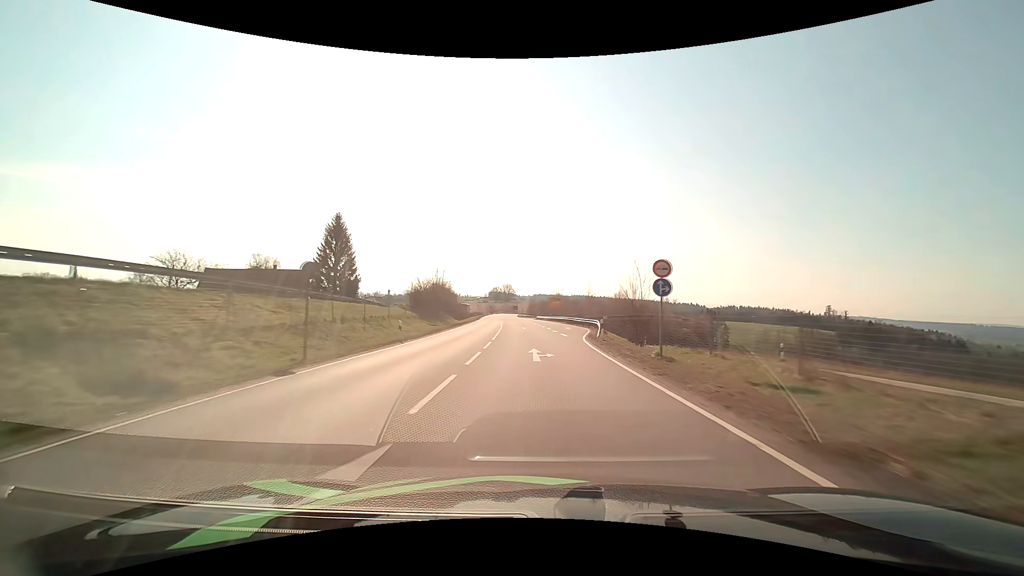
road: primary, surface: asphalt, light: Day
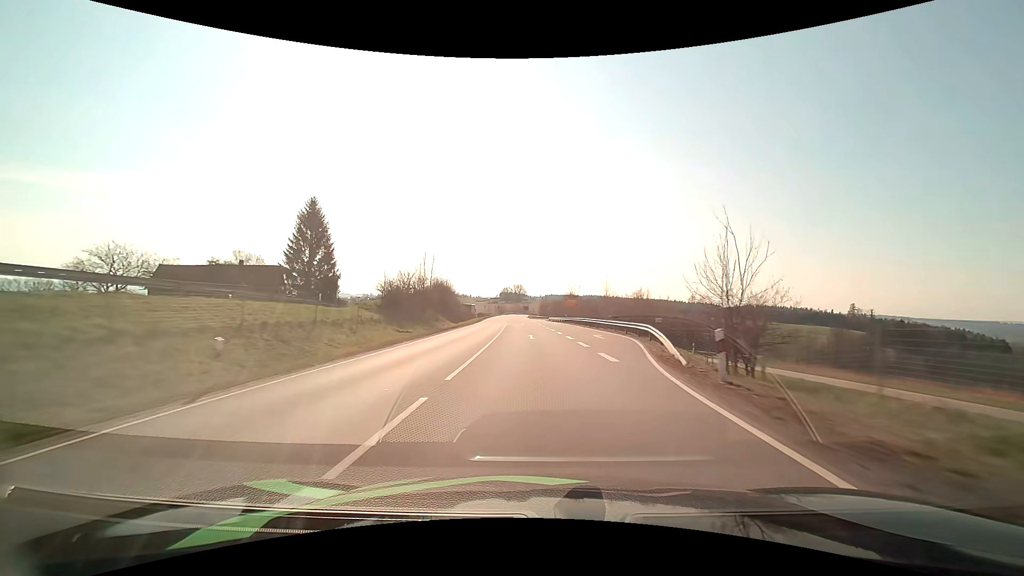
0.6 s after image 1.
(-0.2, +14.8) m; -1°
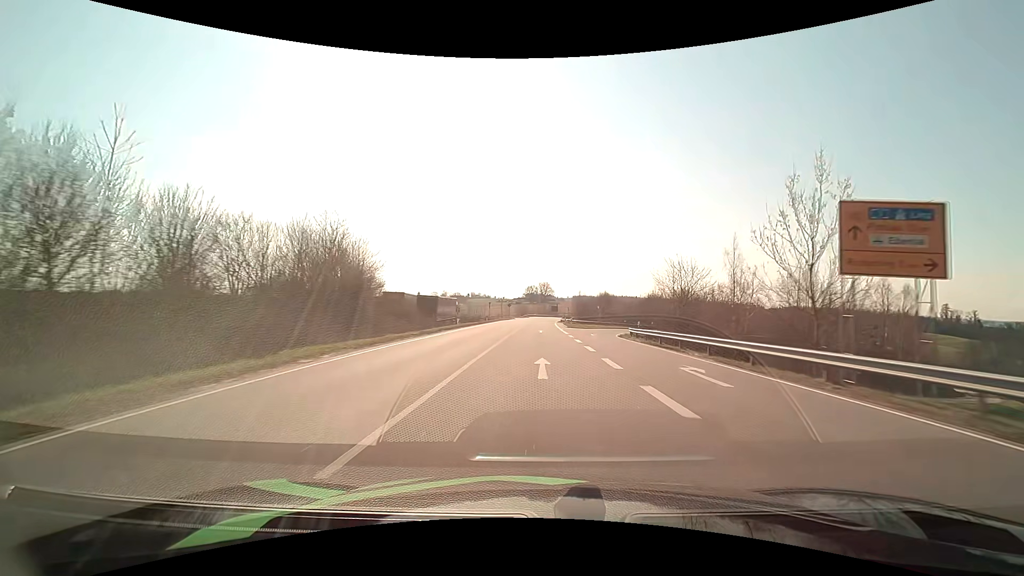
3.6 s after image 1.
(-2.8, +72.9) m; -3°
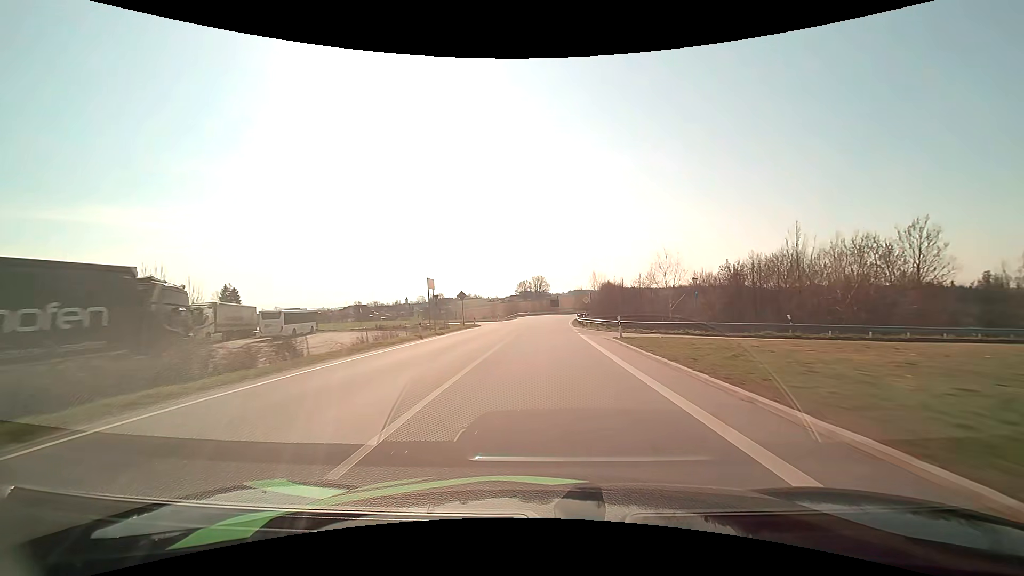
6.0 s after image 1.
(+0.1, +57.3) m; 0°
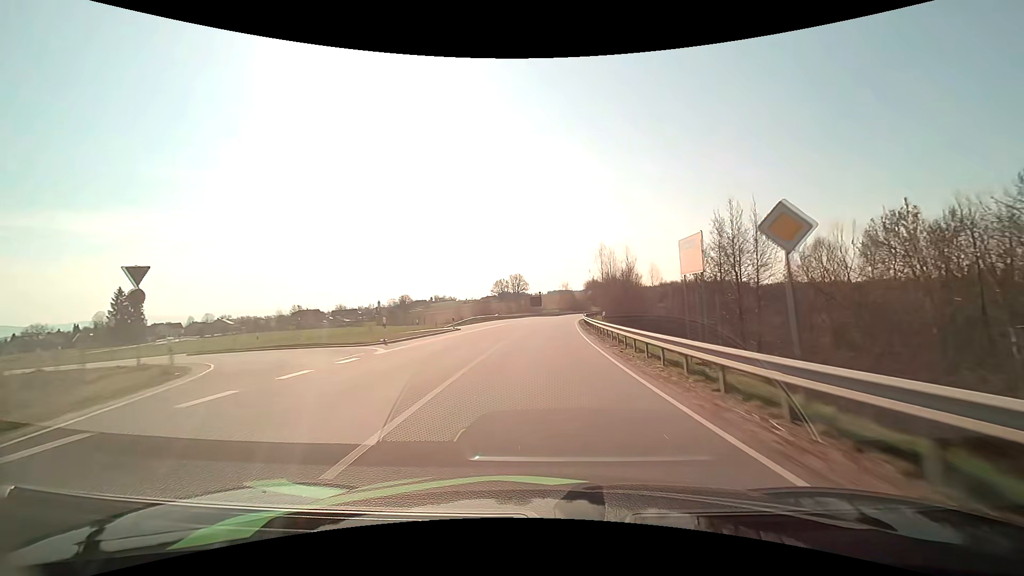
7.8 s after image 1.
(+0.7, +43.2) m; +2°
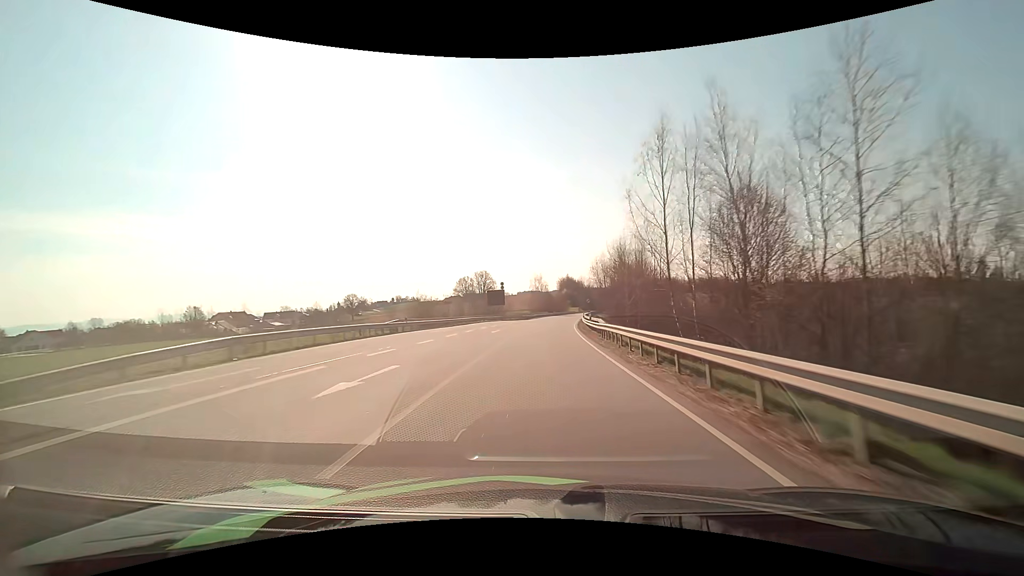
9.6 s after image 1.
(+1.3, +43.9) m; +3°
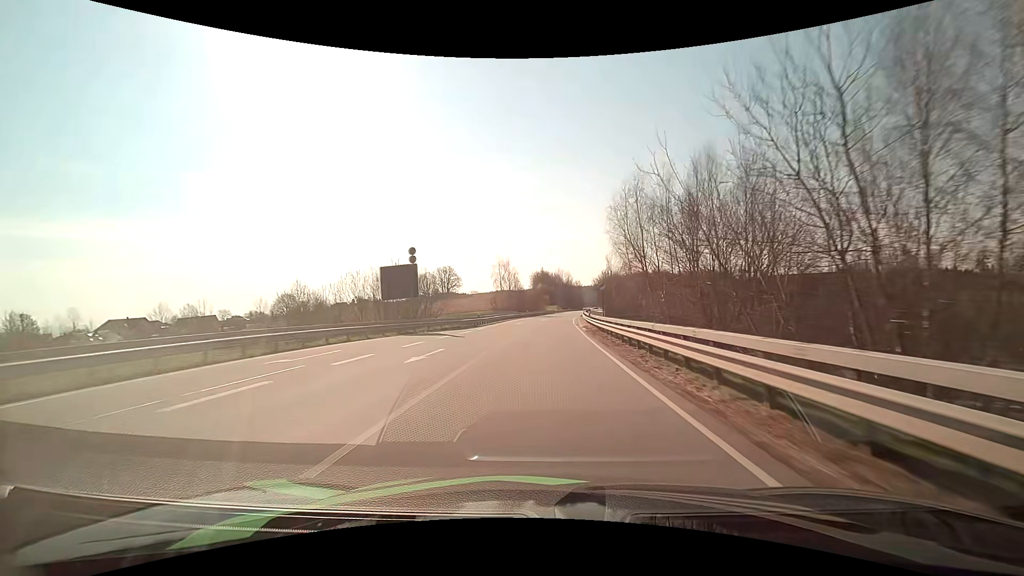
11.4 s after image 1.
(+1.3, +44.2) m; +3°
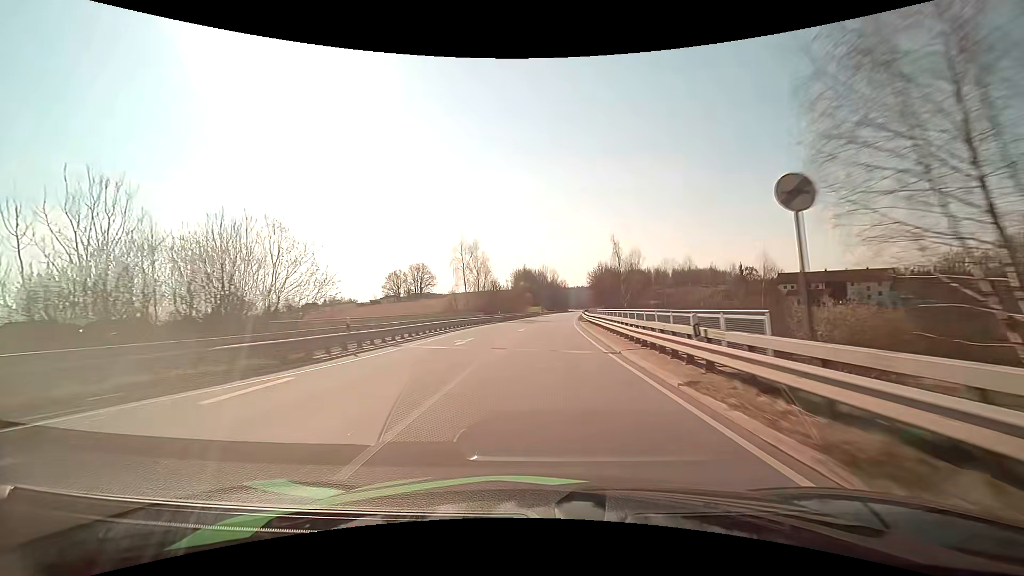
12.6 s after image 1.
(+0.4, +29.3) m; +2°
(0, +10) (0, +20) (+1, +30) (+1, +40) (+1, +50) (+2, +60) (+3, +70) (+4, +80) (+5, +90) (+6, +100) m
